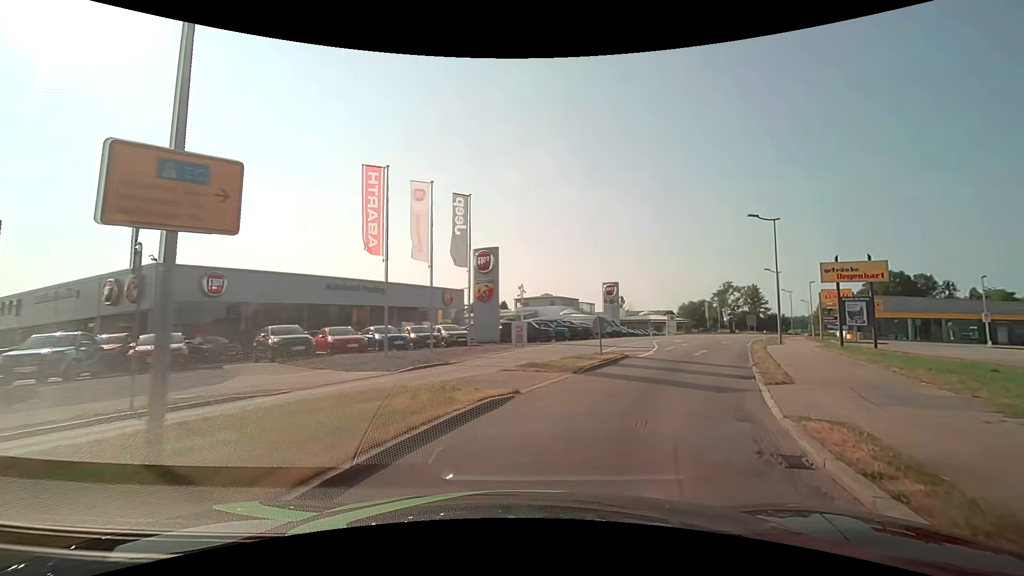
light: Day
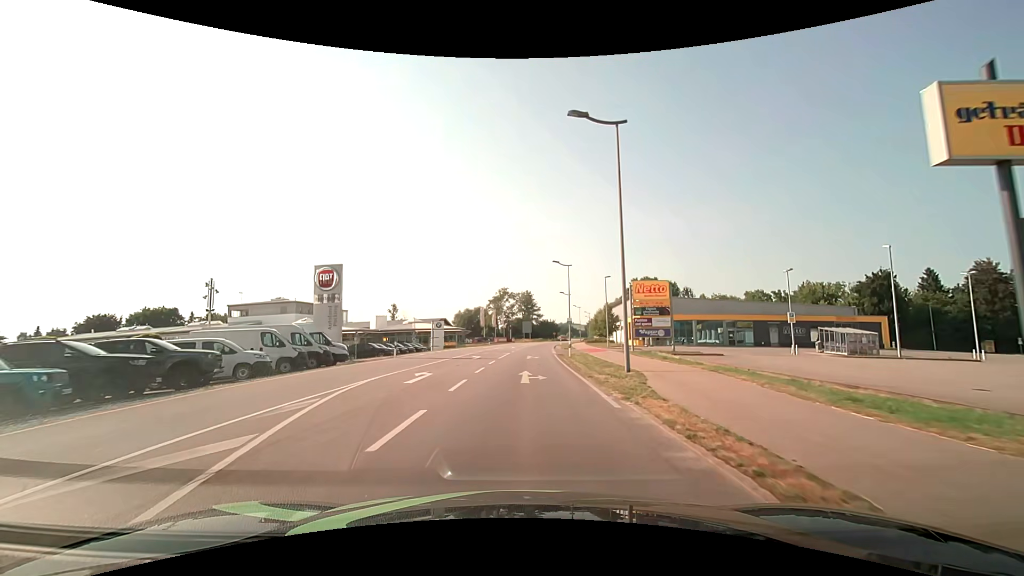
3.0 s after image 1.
(+8.6, +24.8) m; +25°
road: secondary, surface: asphalt
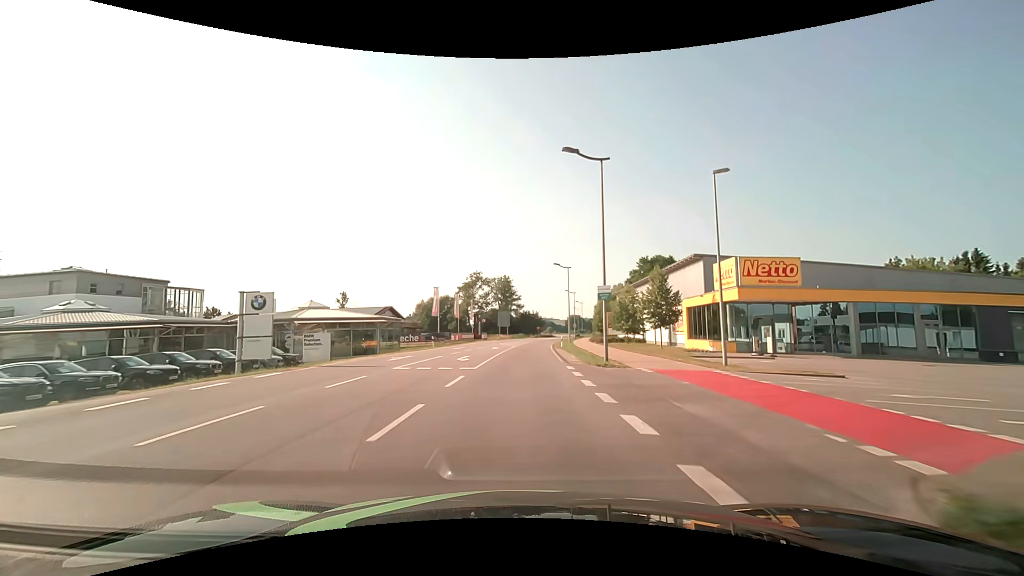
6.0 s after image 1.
(+1.0, +37.4) m; +3°
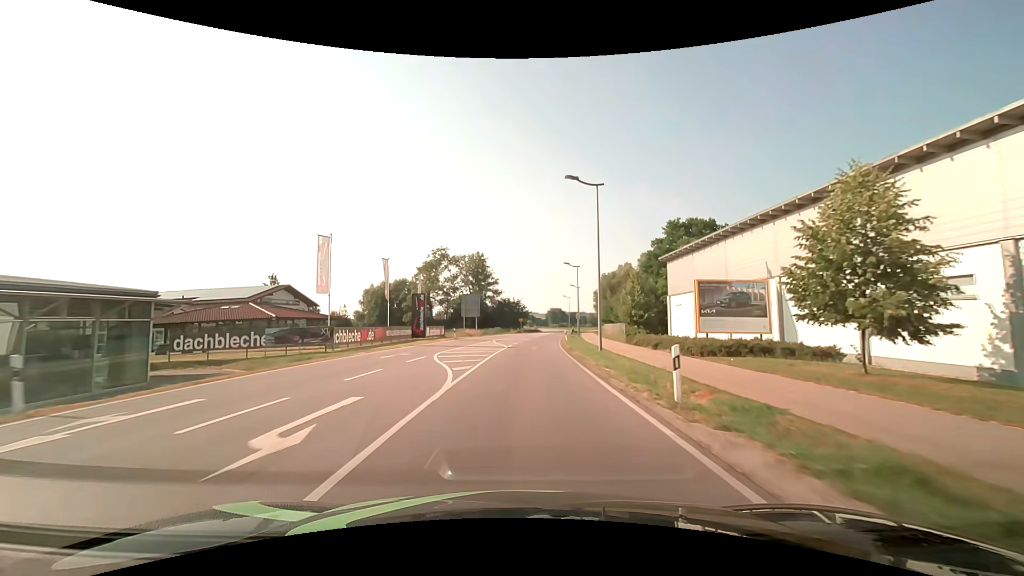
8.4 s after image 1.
(+0.5, +37.1) m; +2°
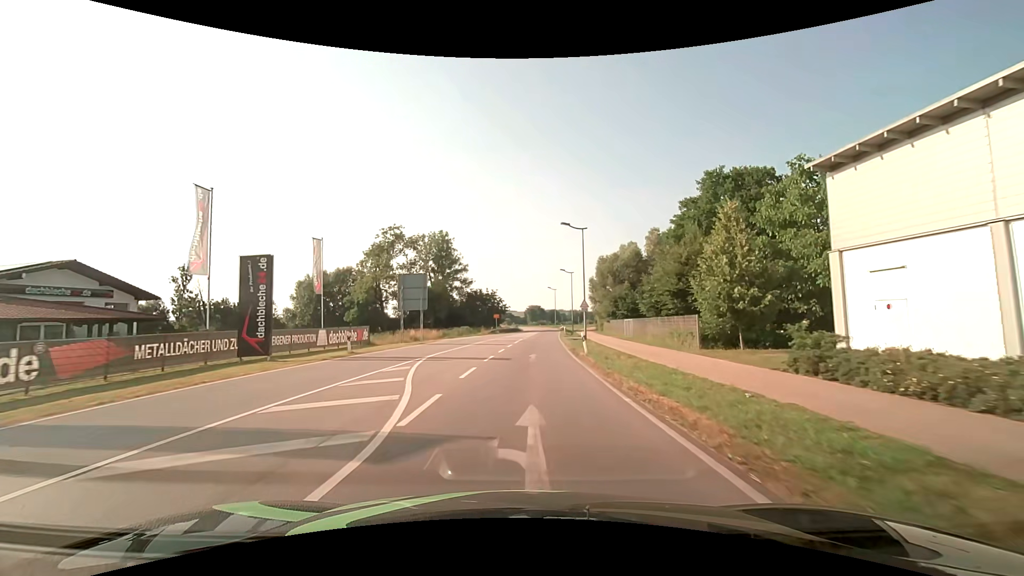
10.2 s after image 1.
(+0.6, +26.3) m; +2°
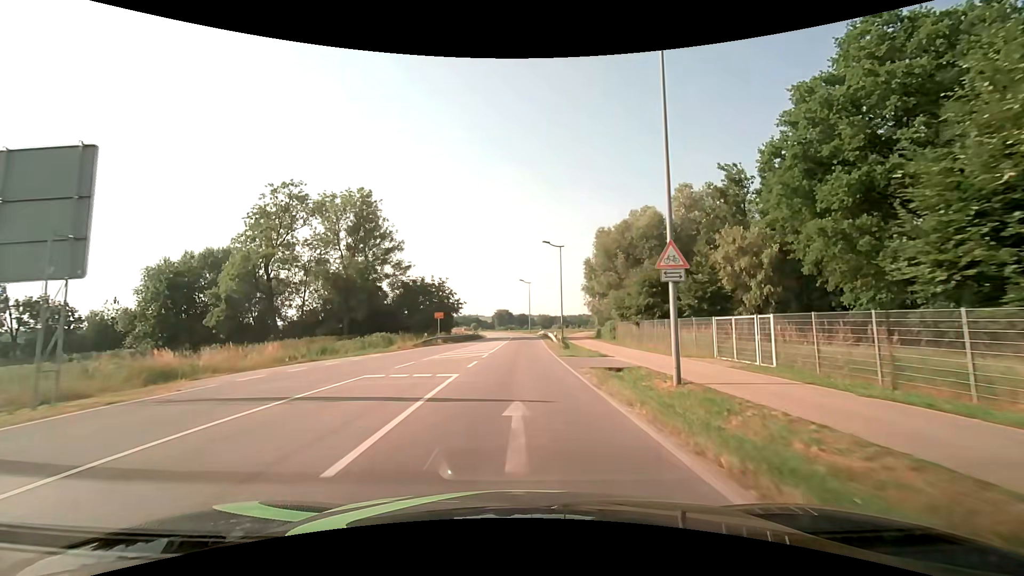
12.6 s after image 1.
(+1.2, +32.1) m; +4°
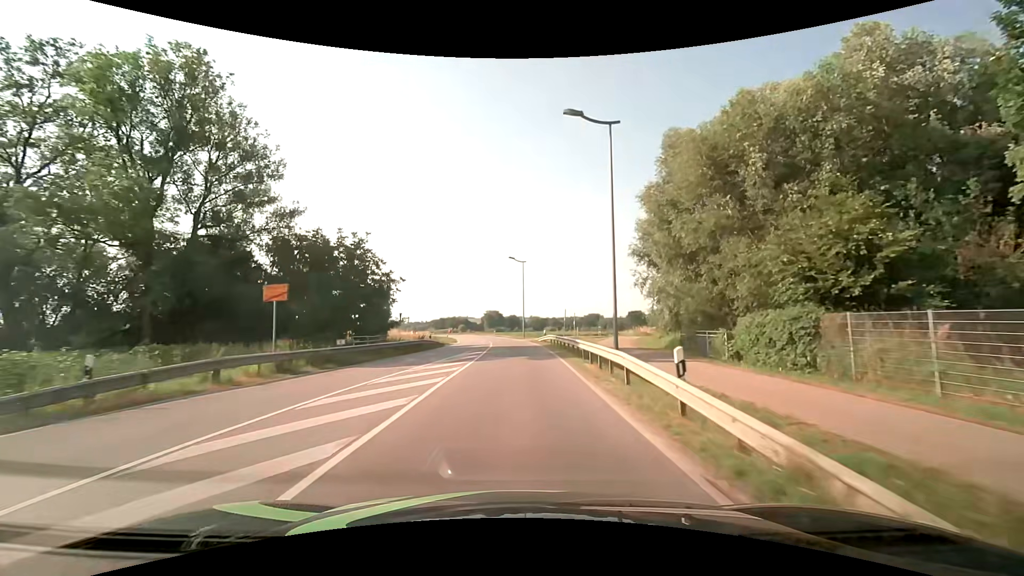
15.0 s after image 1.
(+0.4, +33.0) m; +1°
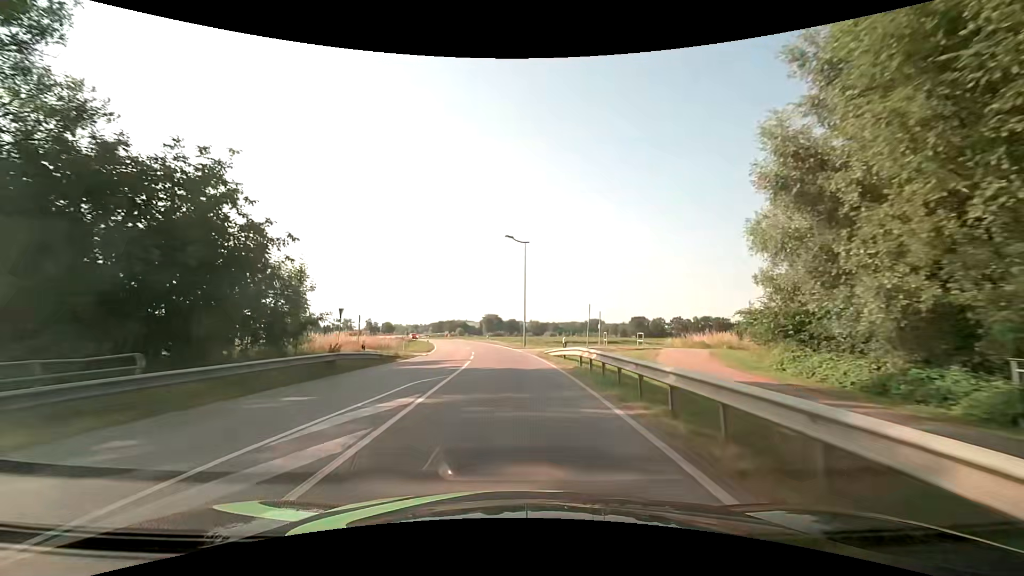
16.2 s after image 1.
(+0.1, +17.9) m; -1°
(0, +10) (0, +20) (-1, +30) (-1, +40) (-3, +50) (-4, +60) (-6, +70) (-8, +79) (-10, +89) (-12, +99) m
